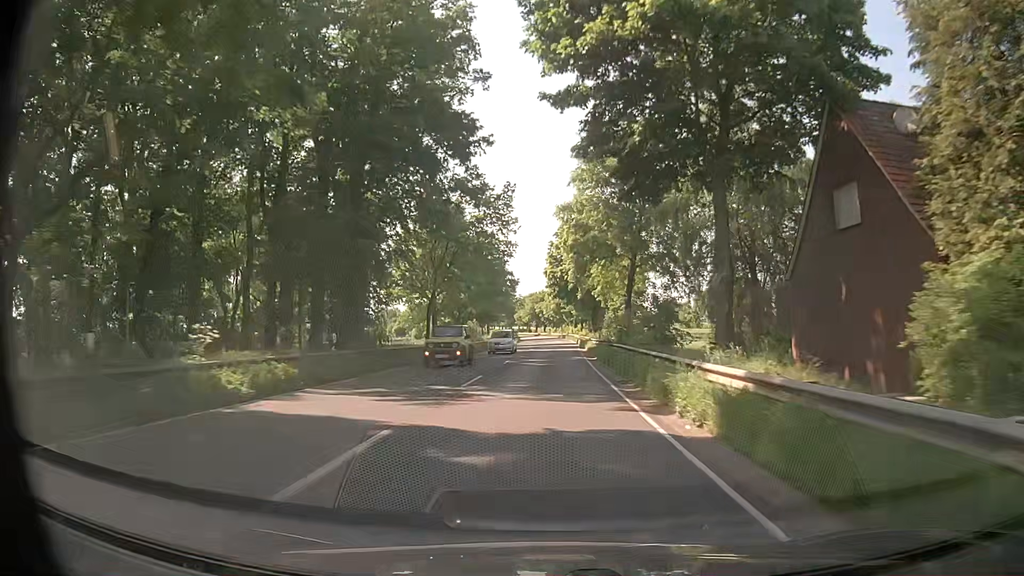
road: secondary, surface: asphalt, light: Day
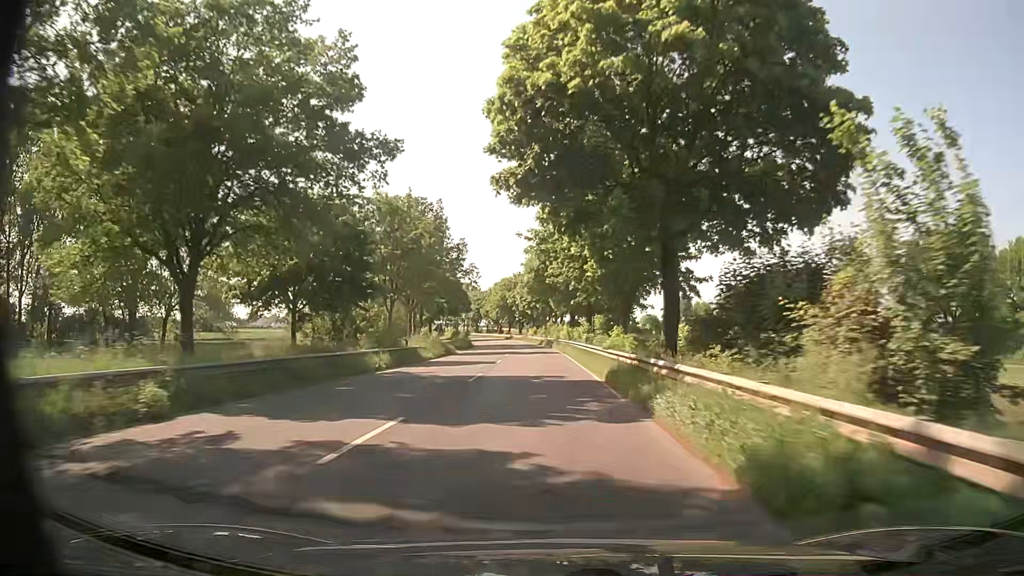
(+1.3, +58.8) m; +1°
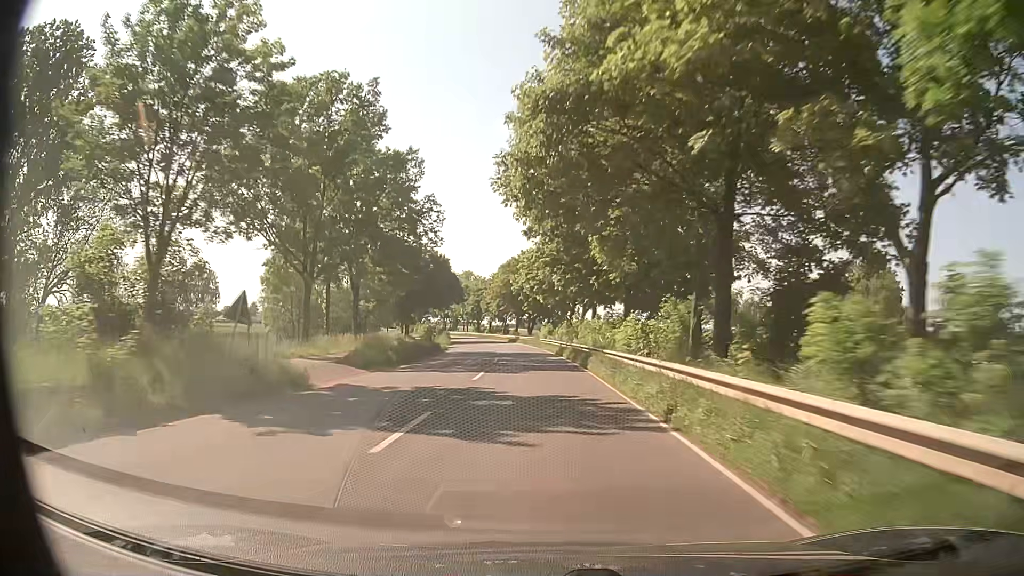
(-0.3, +35.4) m; -1°
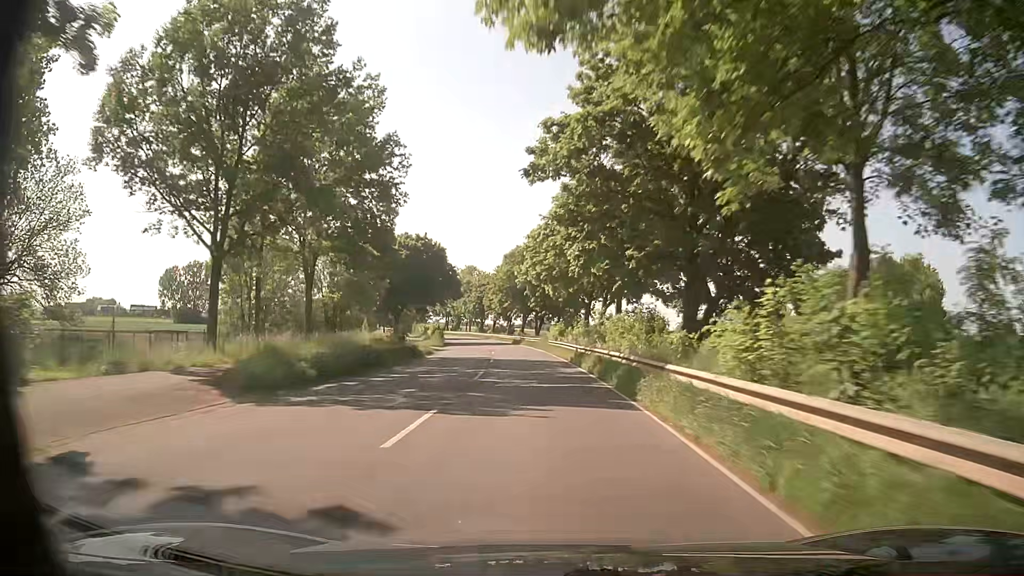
(-0.1, +11.9) m; -1°
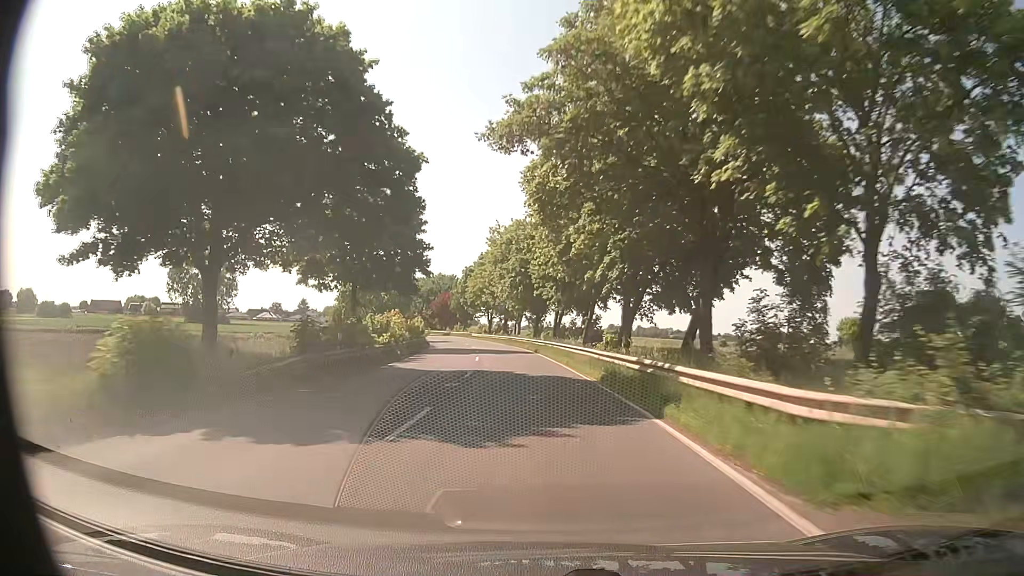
(-2.5, +60.0) m; -6°
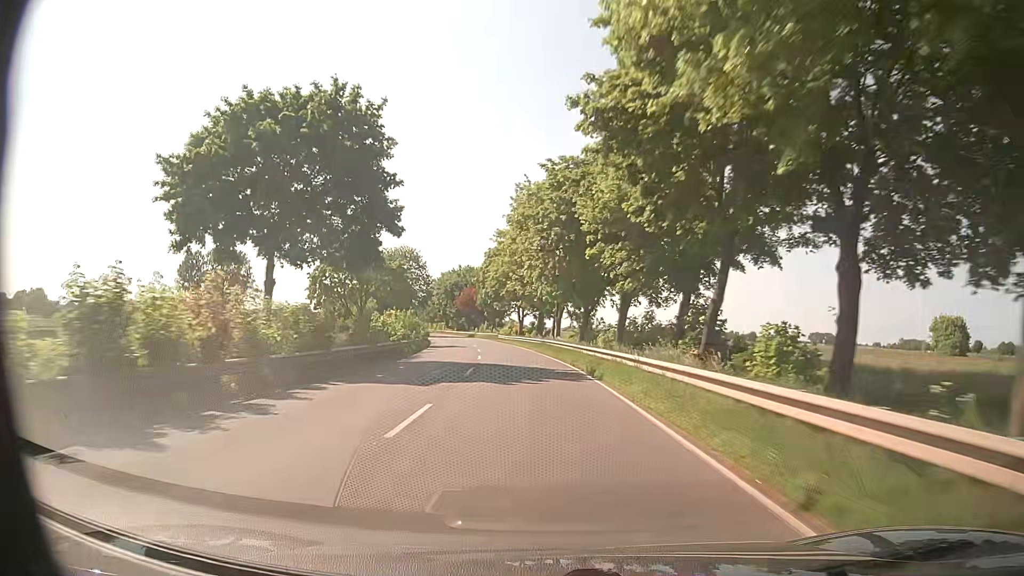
(-0.6, +24.0) m; -3°
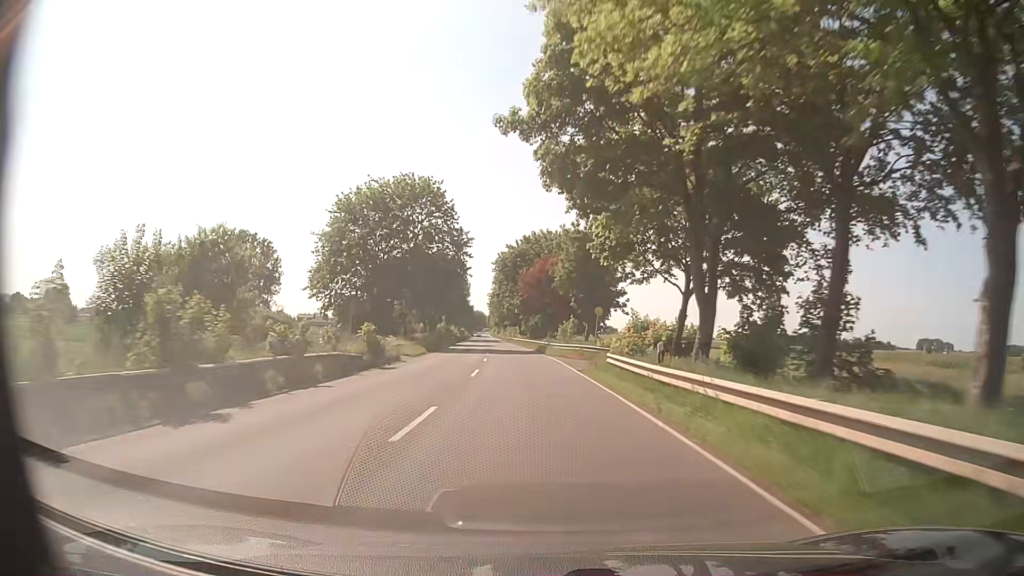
(-5.0, +60.3) m; -9°
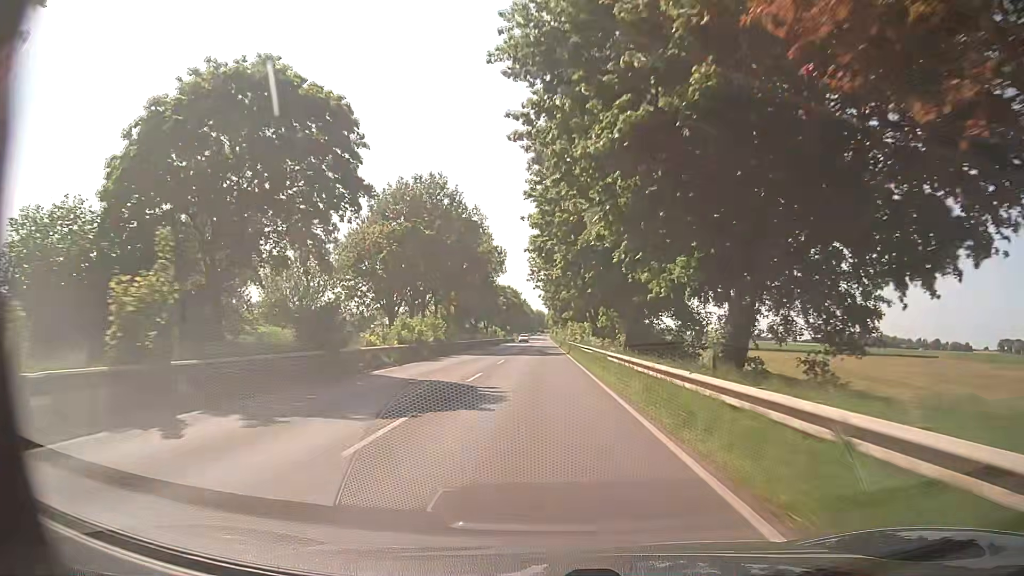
(-3.0, +62.0) m; -5°
(0, +10) (0, +20) (0, +30) (0, +40) (0, +50) (0, +60) (0, +70) (0, +80) (0, +90) (0, +100) m
